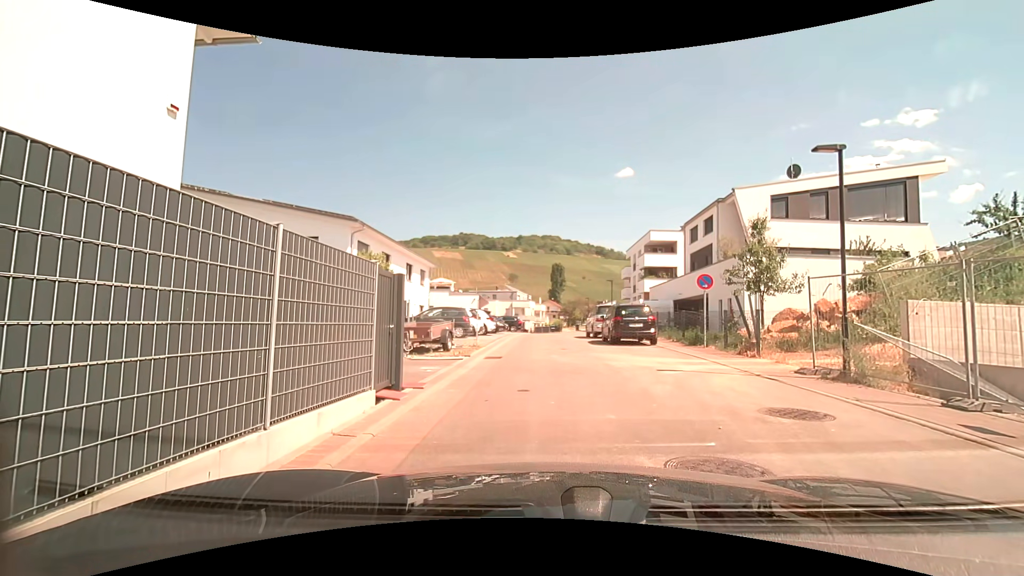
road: residential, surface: asphalt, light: Day
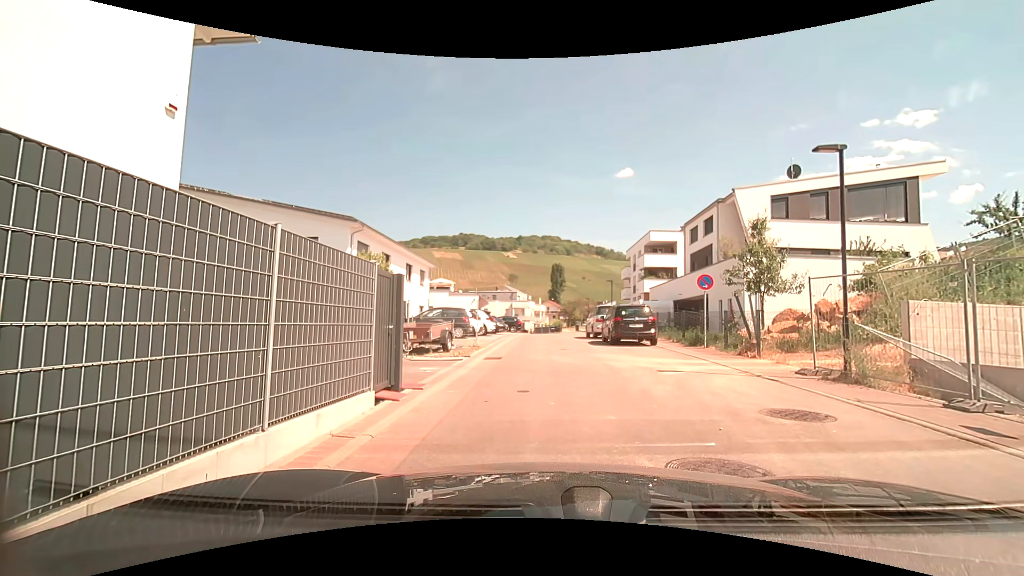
(0.0, +0.1) m; 0°
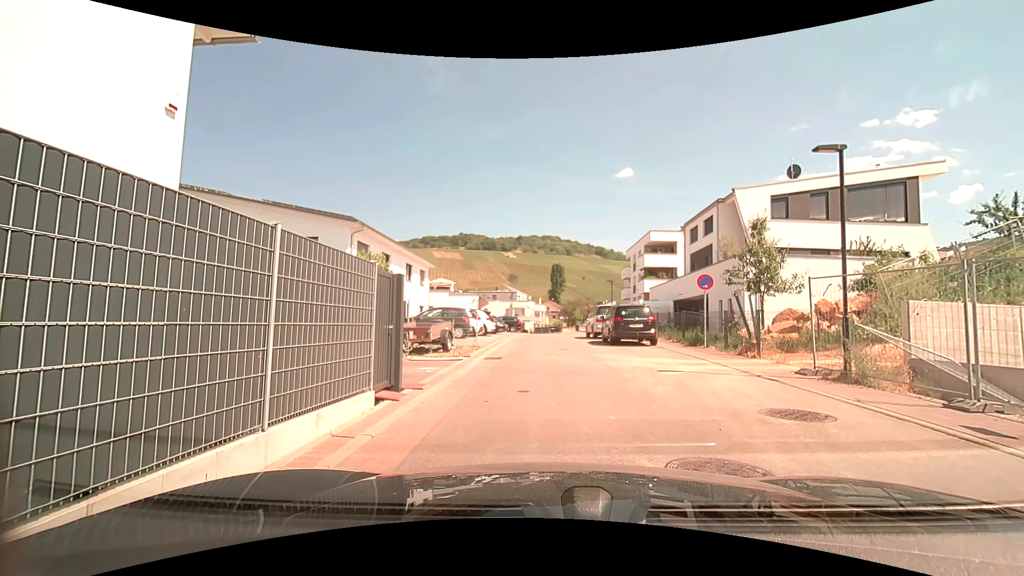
(0.0, 0.0) m; 0°
